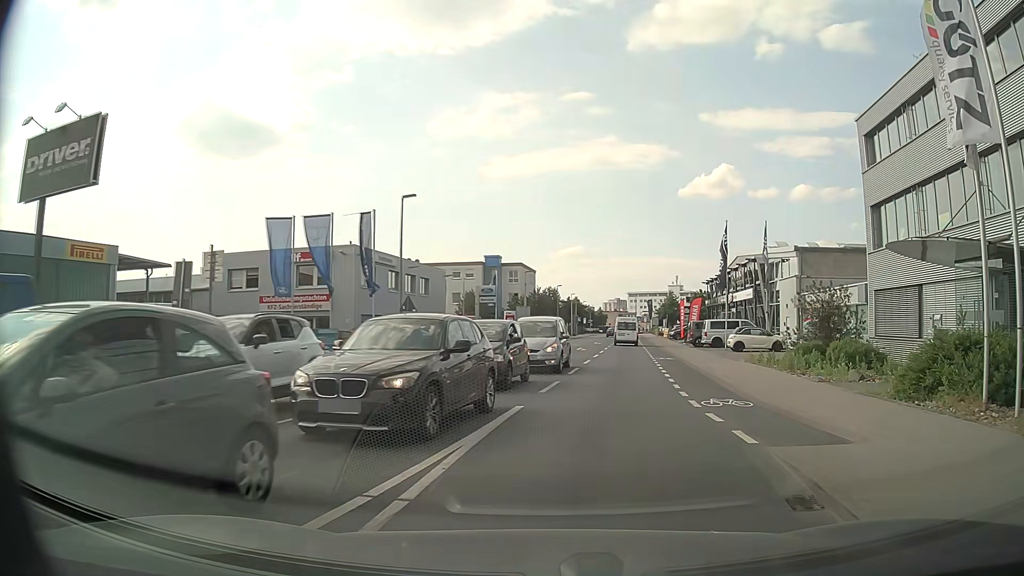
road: tertiary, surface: asphalt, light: Day
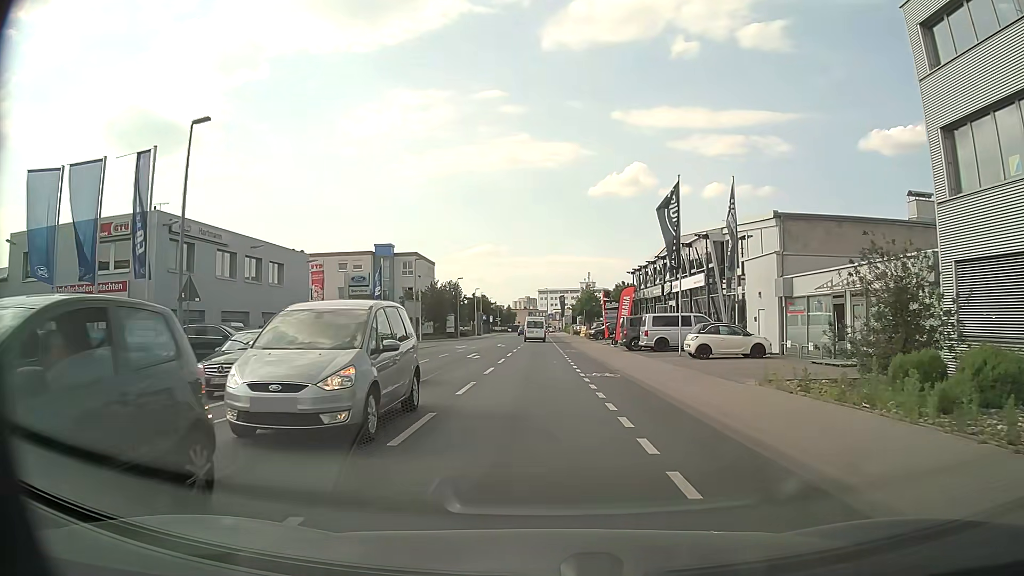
(+1.2, +12.6) m; +7°
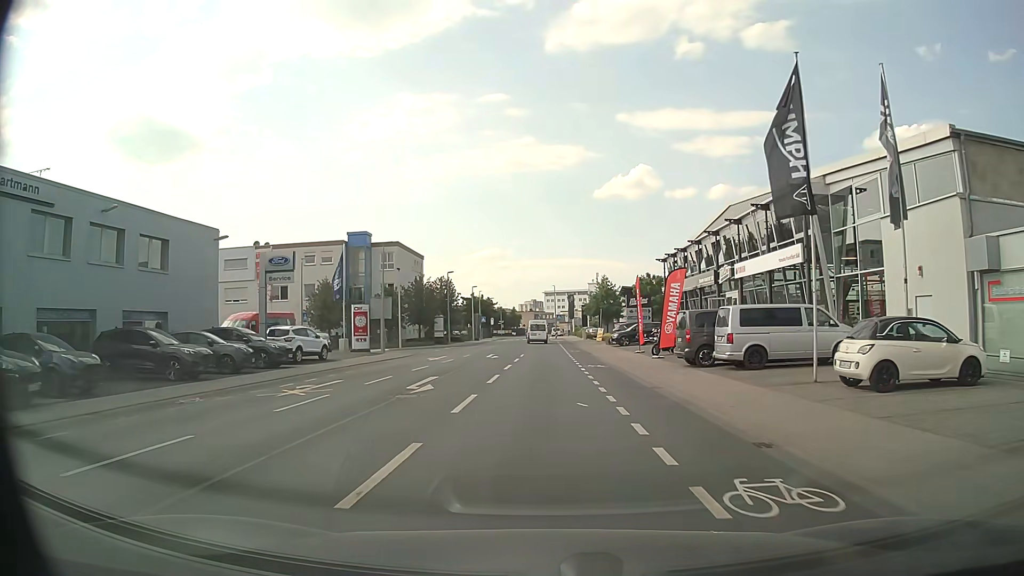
(0.0, +14.8) m; 0°
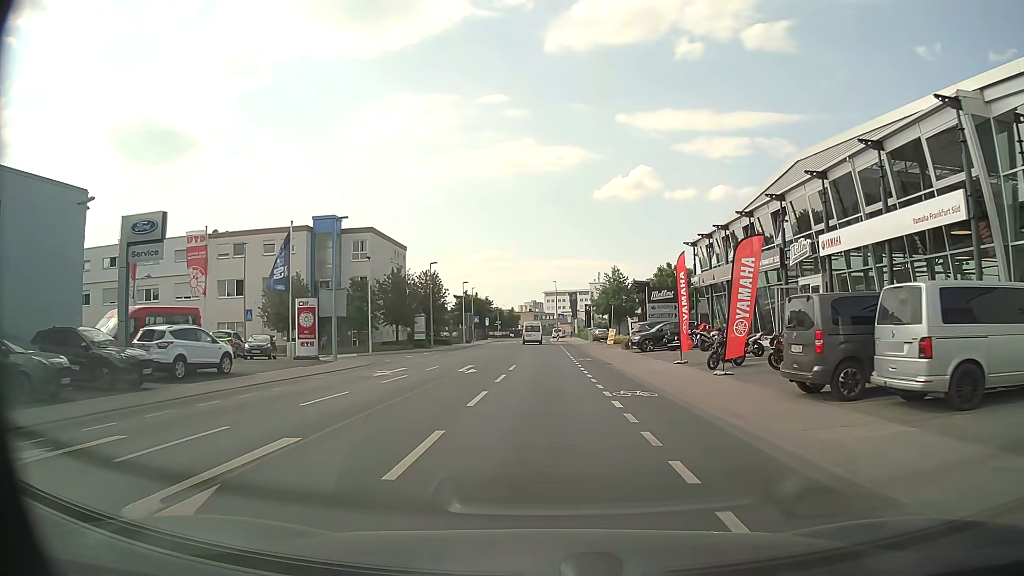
(-0.1, +11.2) m; 0°
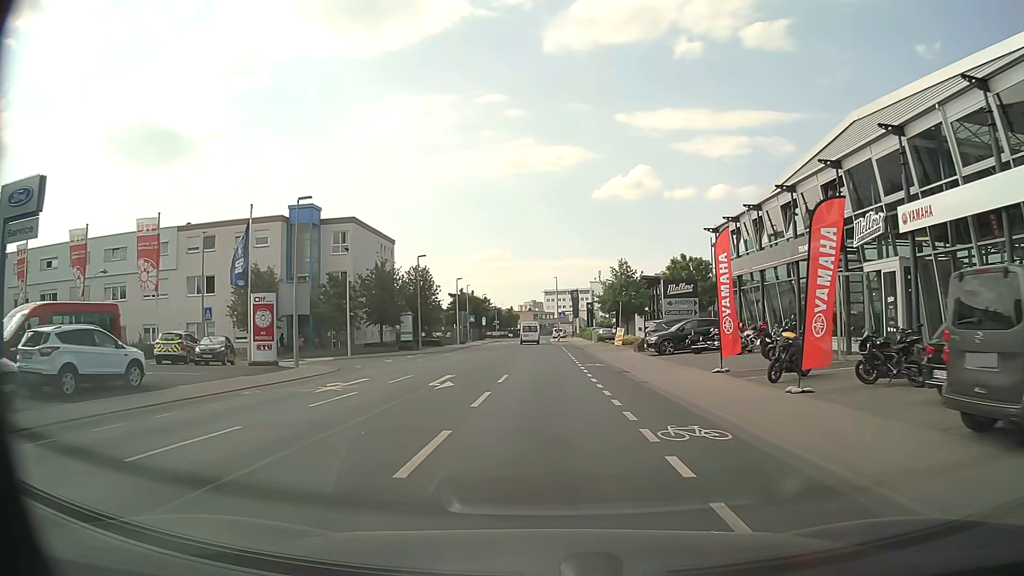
(0.0, +5.9) m; 0°
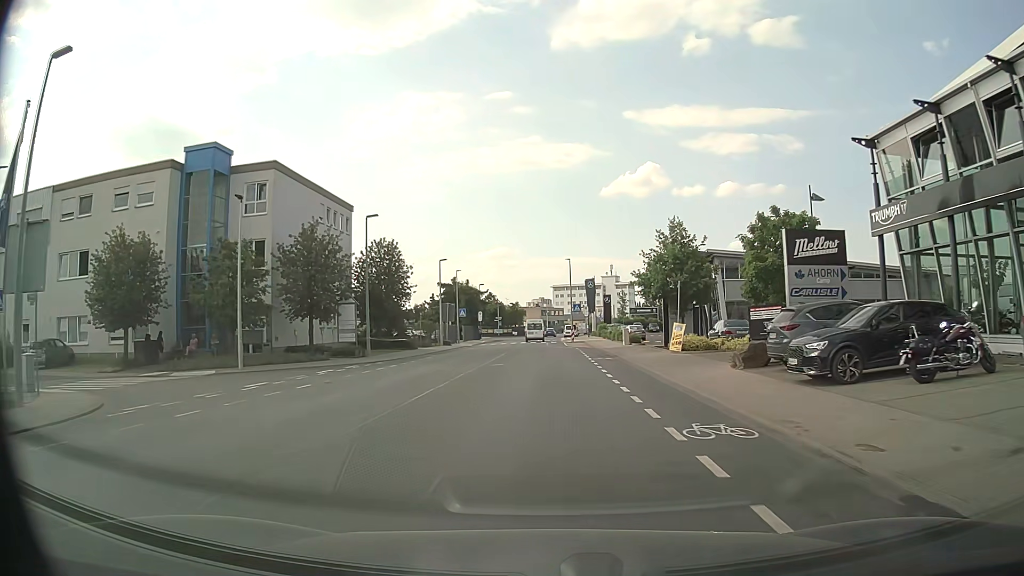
(-0.1, +18.8) m; 0°
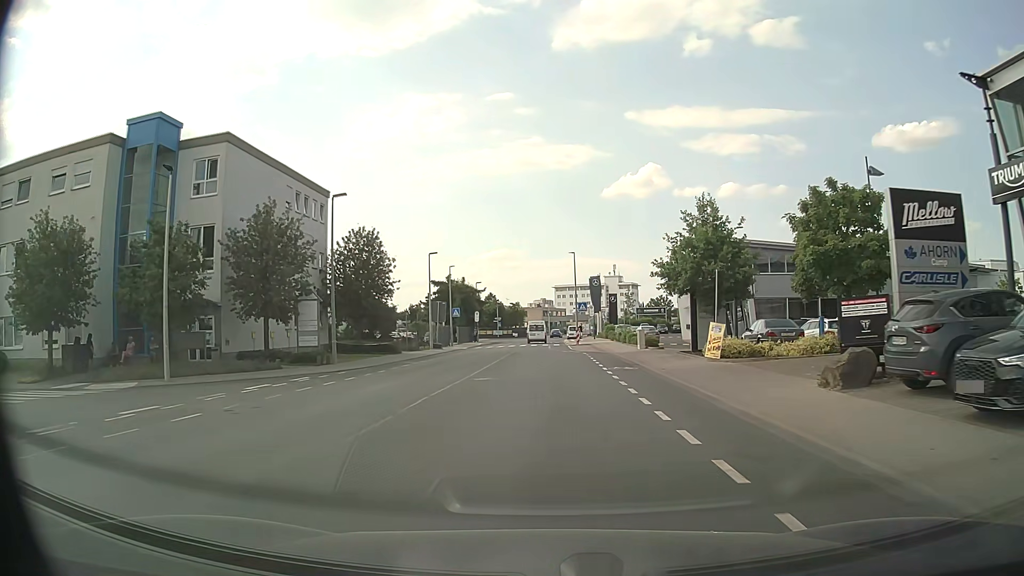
(0.0, +6.4) m; 0°
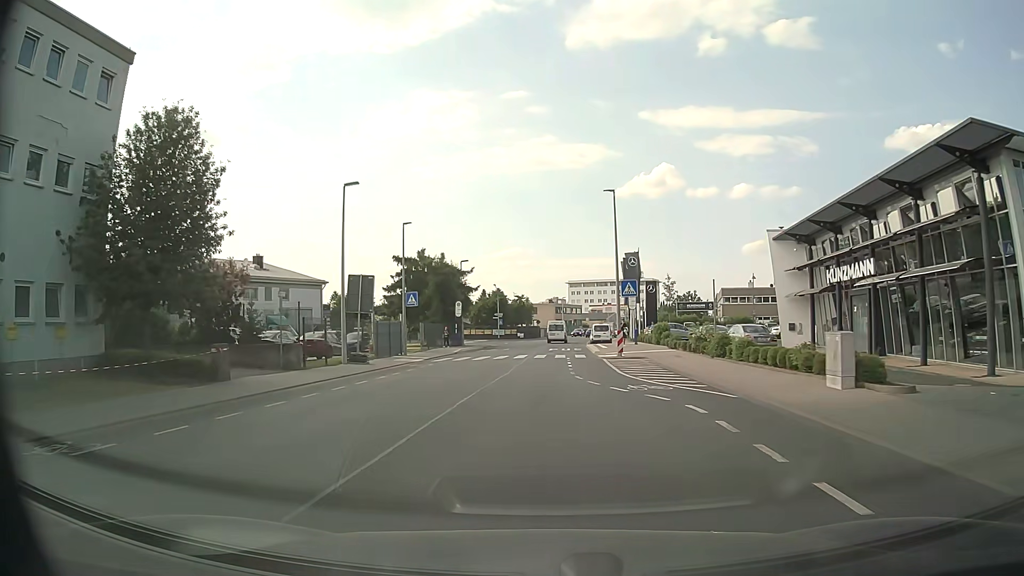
(-0.1, +26.0) m; -1°
(0, +10) (0, +20) (0, +30) (0, +40) (0, +50) (0, +60) (+1, +70) (+2, +80) (+3, +90) (+4, +100) m
